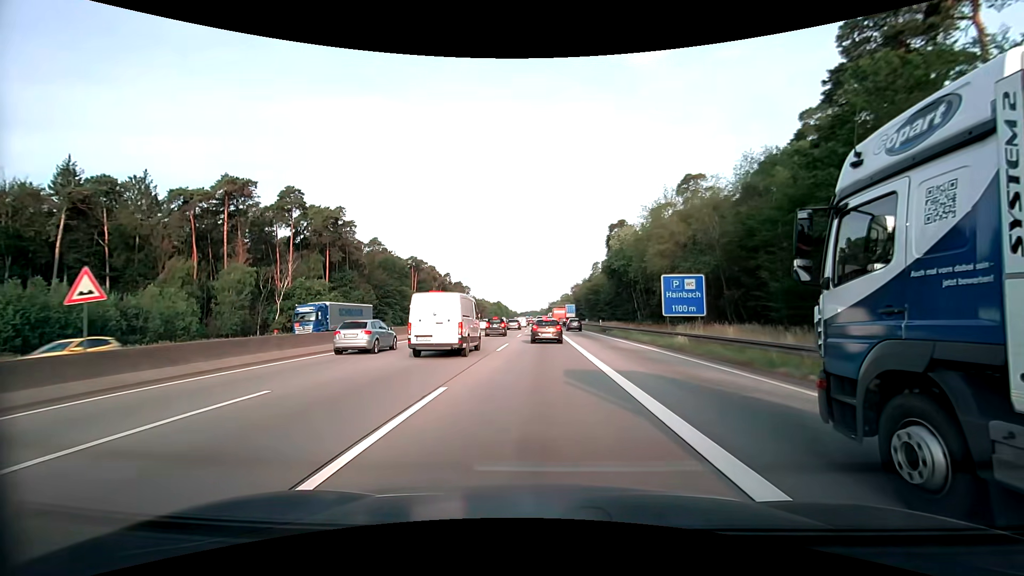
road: motorway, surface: asphalt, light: Day
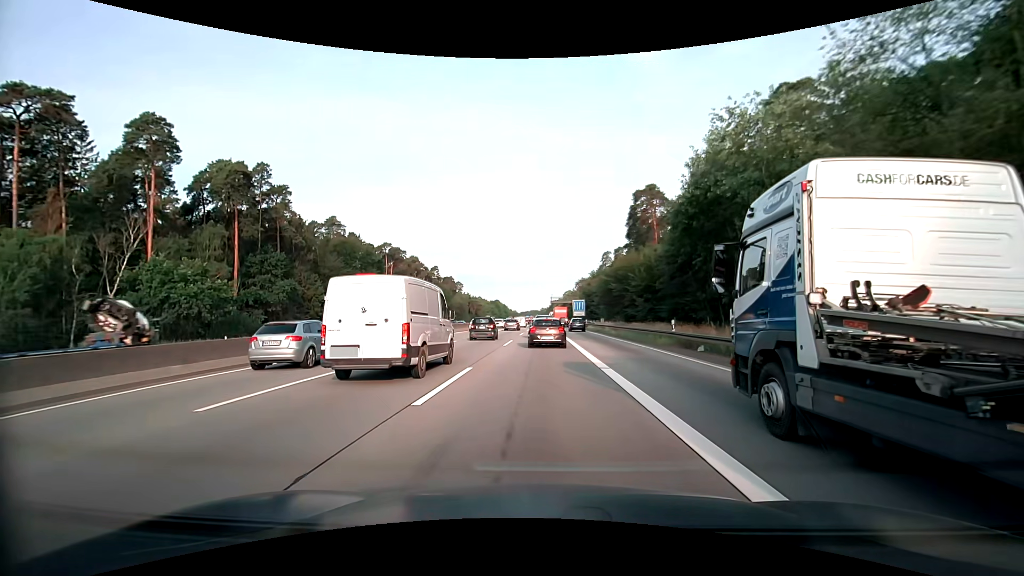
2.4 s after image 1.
(+0.1, +31.8) m; 0°
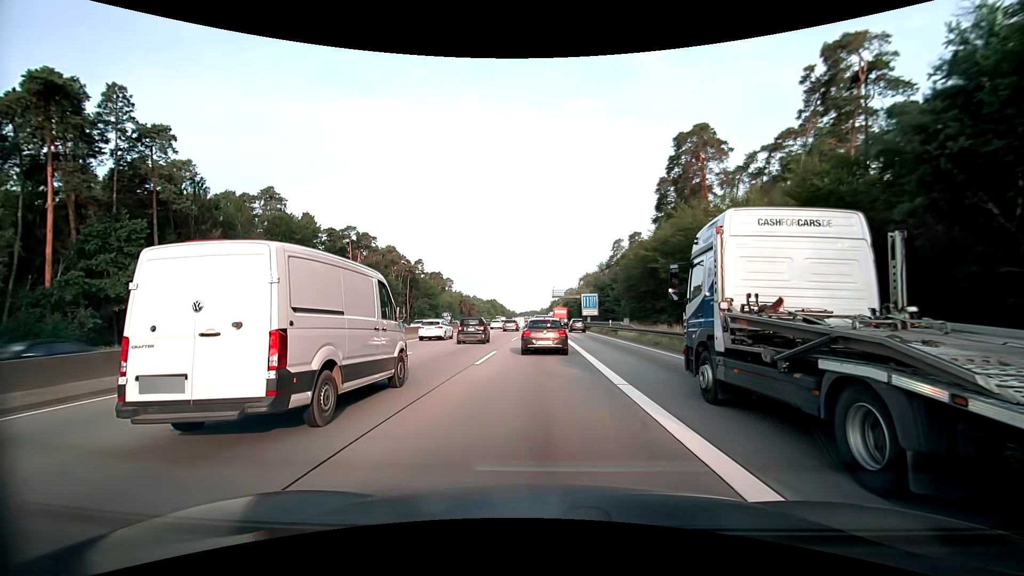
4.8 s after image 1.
(+0.1, +28.3) m; 0°
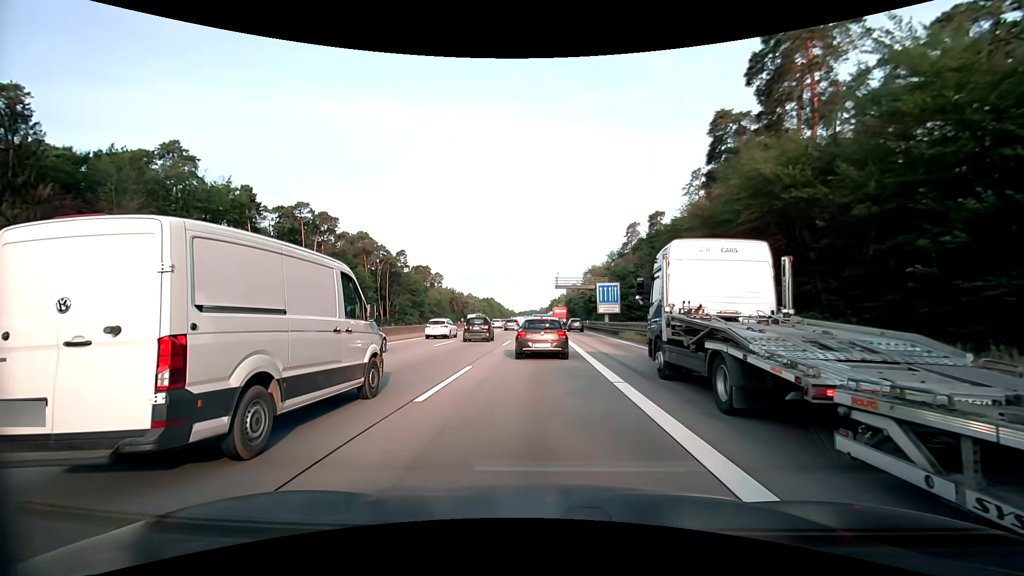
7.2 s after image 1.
(0.0, +24.8) m; 0°
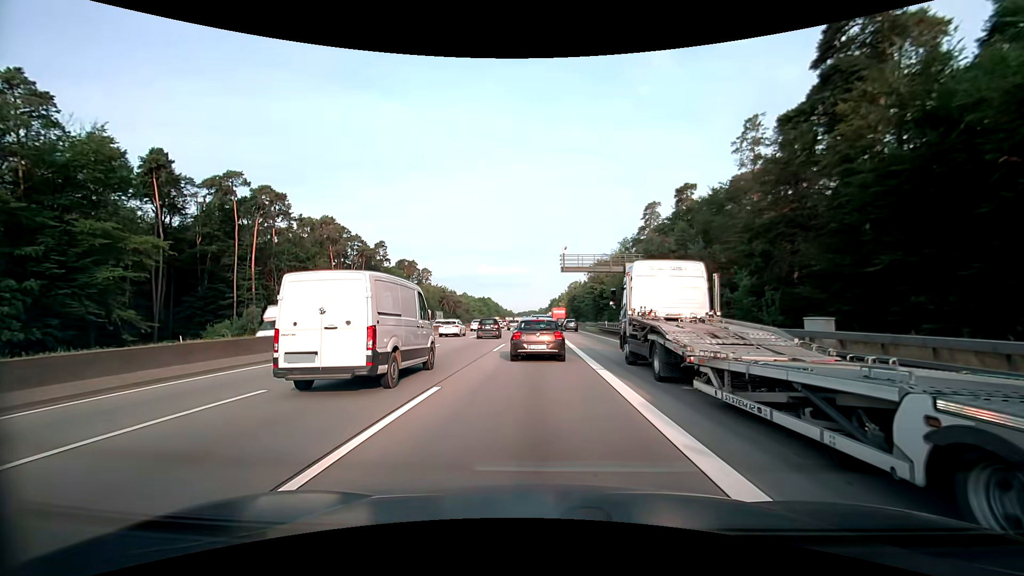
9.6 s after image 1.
(-0.1, +22.1) m; 0°
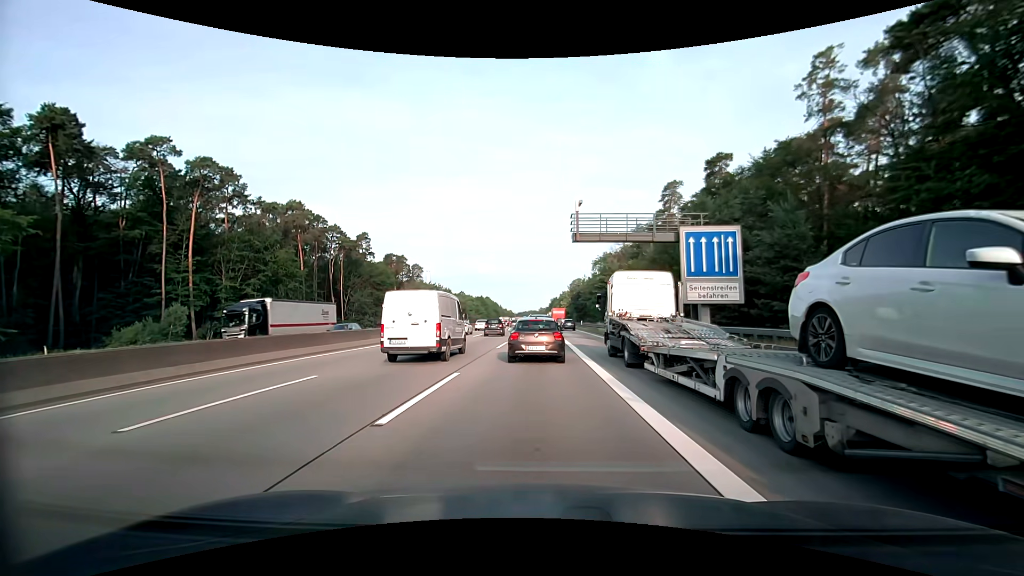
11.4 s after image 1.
(0.0, +15.5) m; 0°
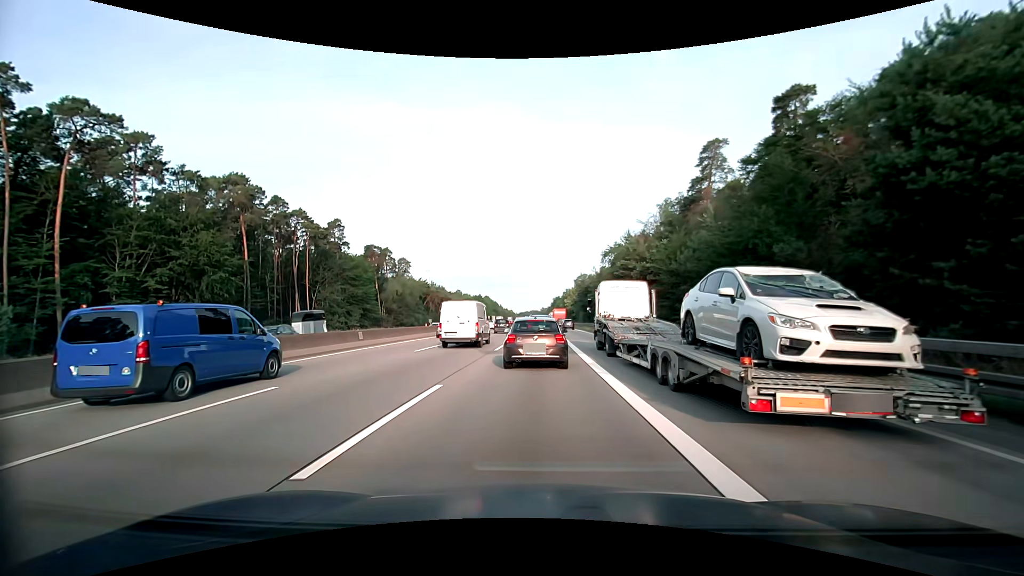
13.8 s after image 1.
(0.0, +19.9) m; -1°
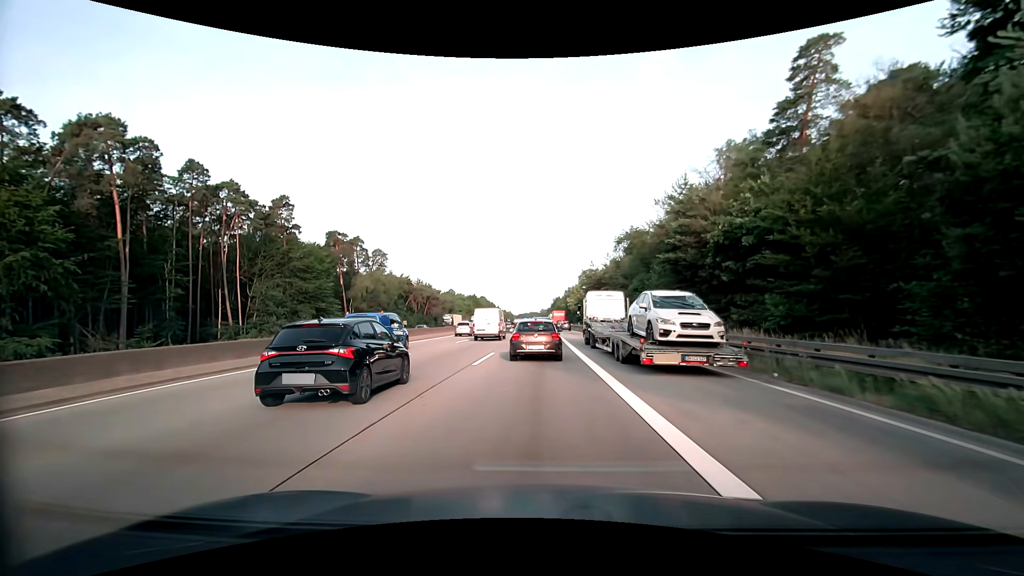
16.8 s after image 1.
(+0.3, +25.1) m; +1°
(0, +10) (0, +20) (0, +30) (0, +40) (0, +50) (0, +60) (0, +70) (0, +80) (0, +90) (0, +100) m
